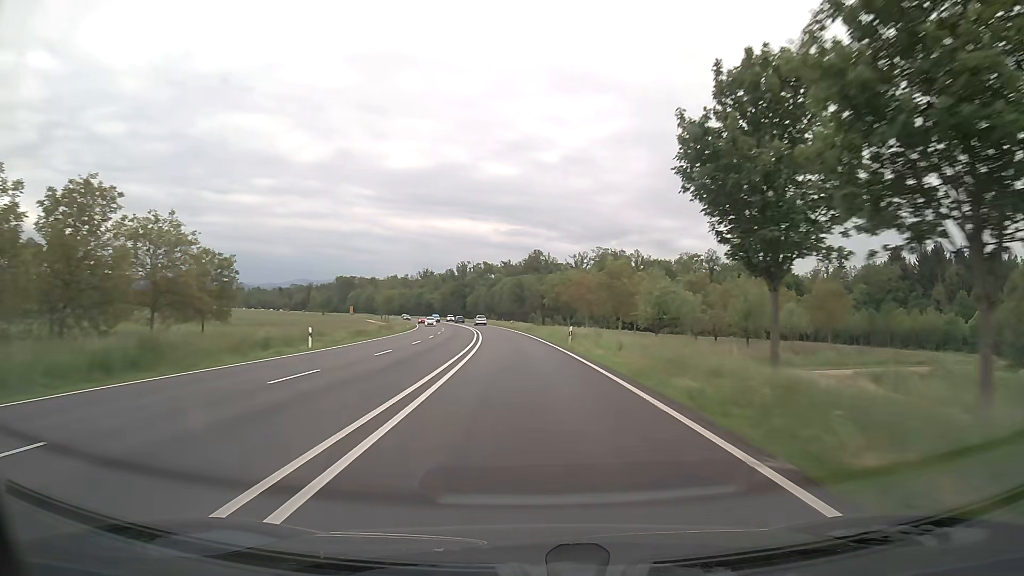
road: trunk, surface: asphalt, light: Day
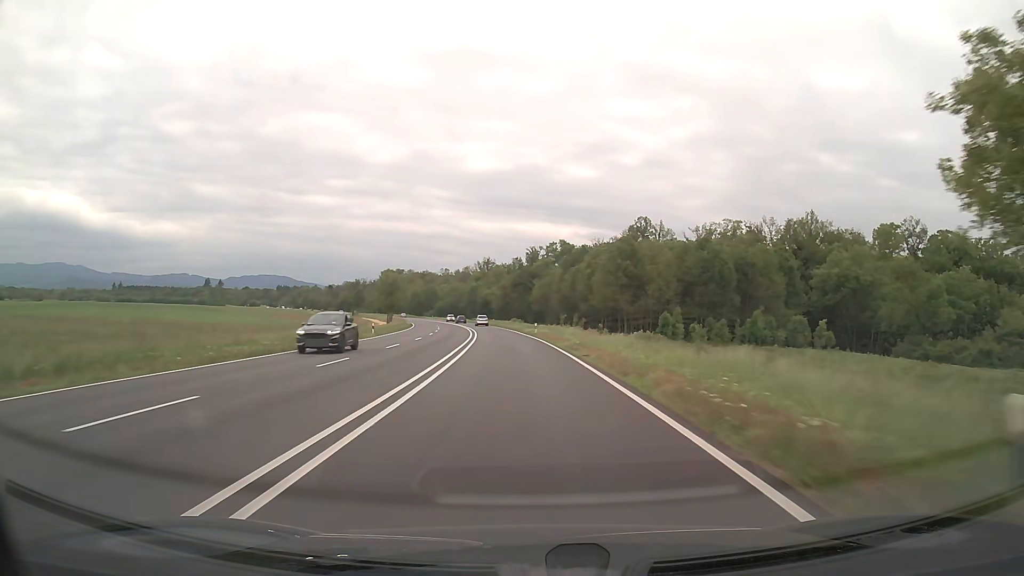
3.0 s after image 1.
(-4.5, +80.0) m; -7°
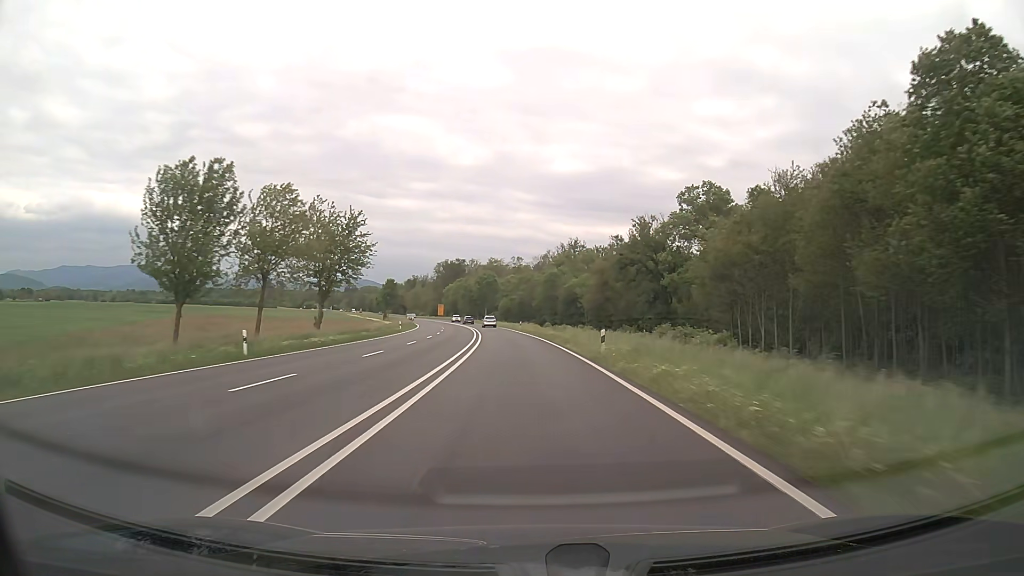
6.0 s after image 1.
(-5.0, +79.7) m; -7°
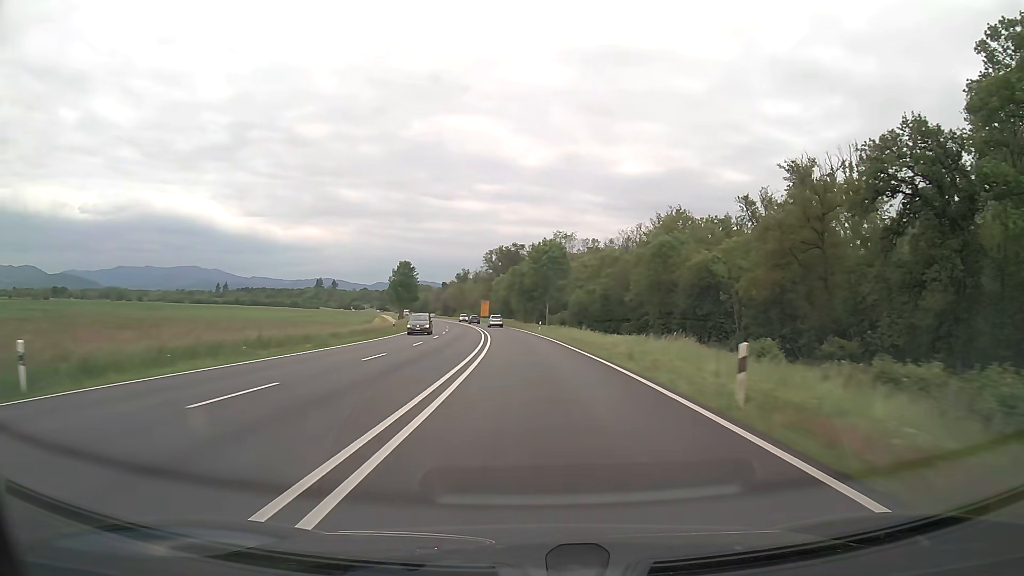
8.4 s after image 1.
(-3.3, +63.2) m; -6°
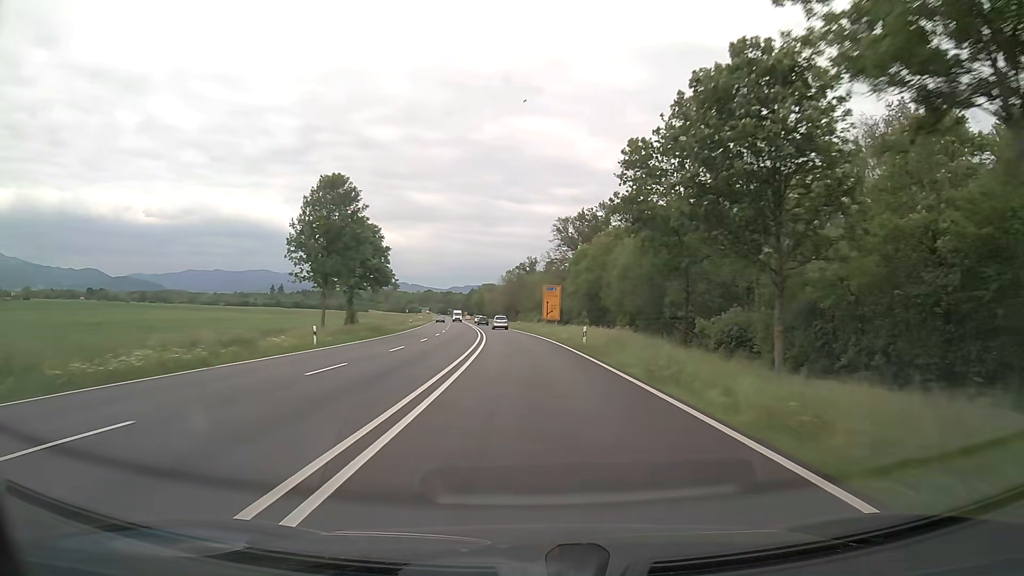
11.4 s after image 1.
(-4.2, +78.4) m; -7°
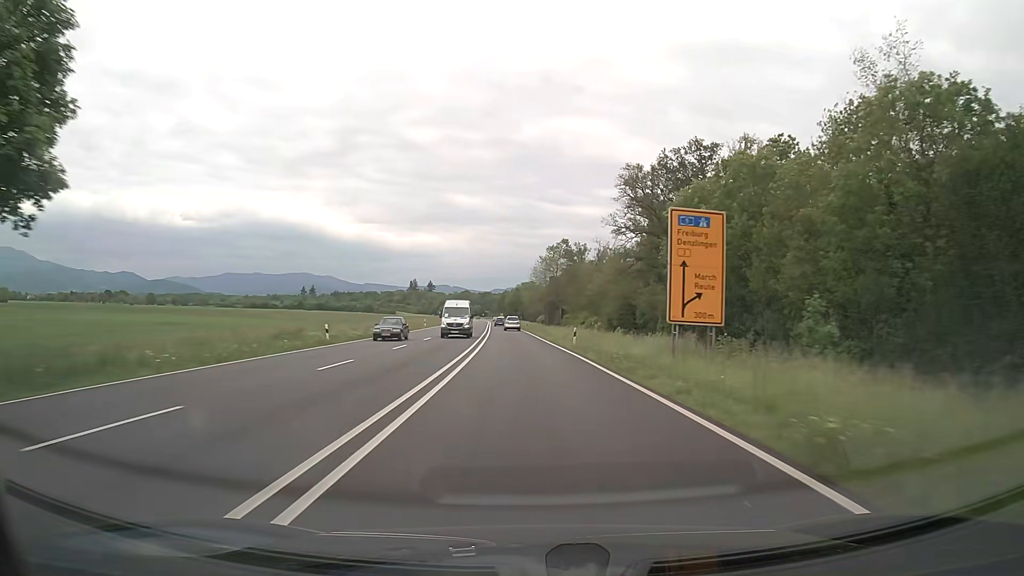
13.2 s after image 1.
(-1.5, +46.8) m; -3°
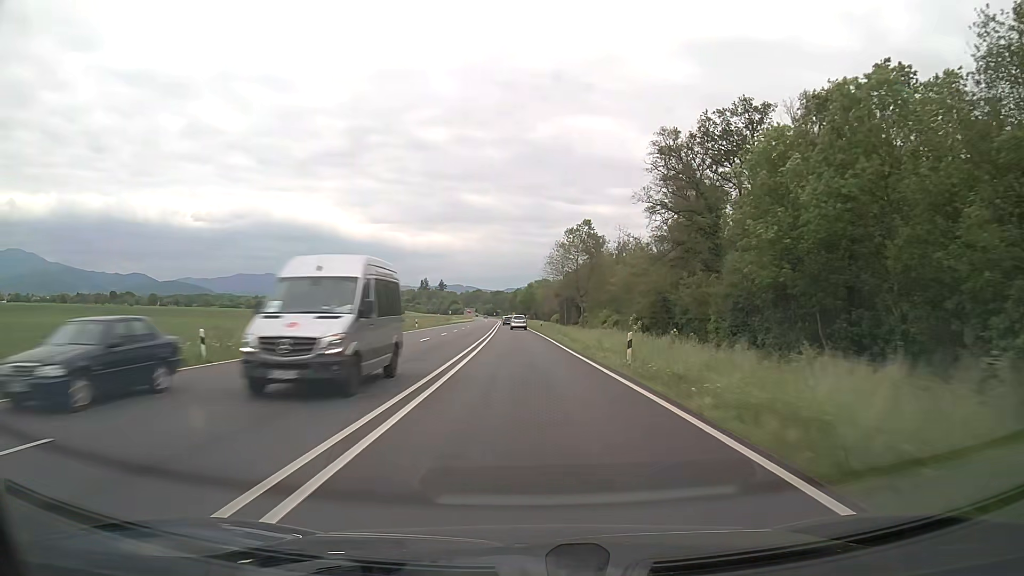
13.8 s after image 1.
(-0.2, +15.6) m; -1°
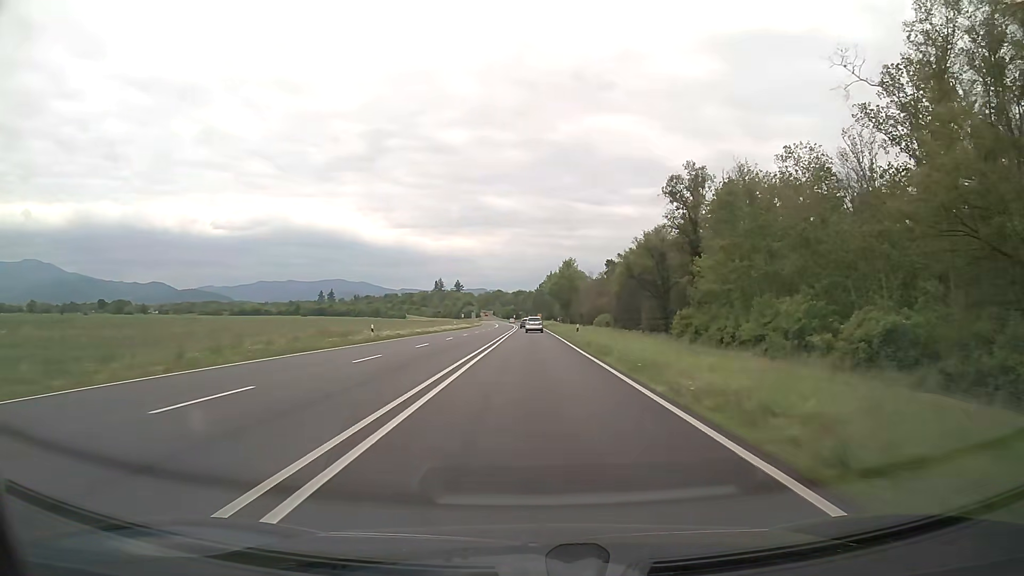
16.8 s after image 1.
(-2.2, +77.9) m; -2°
(0, +10) (0, +20) (0, +30) (0, +40) (0, +50) (0, +60) (0, +70) (0, +80) (0, +90) (0, +100) m
